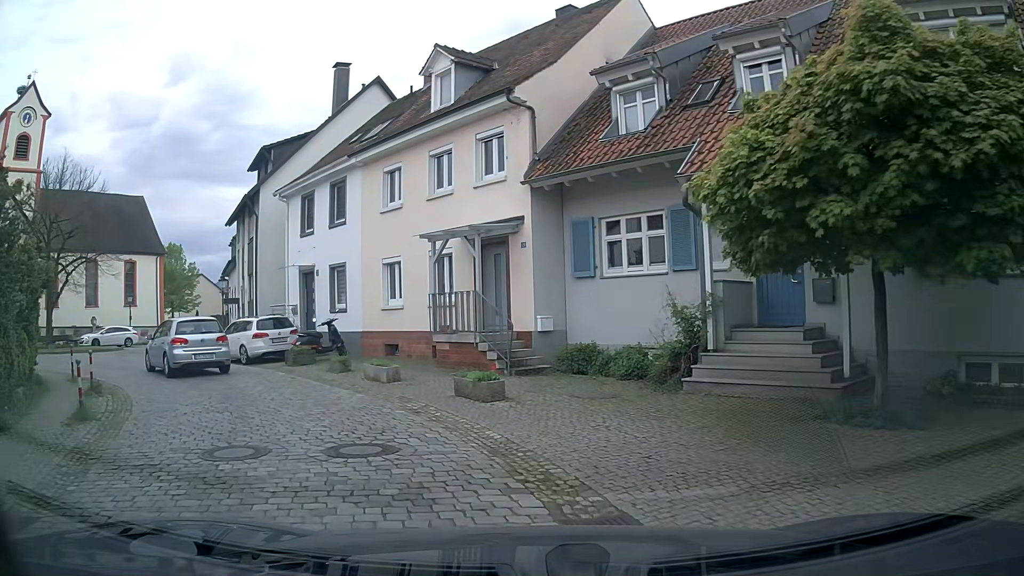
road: residential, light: Day
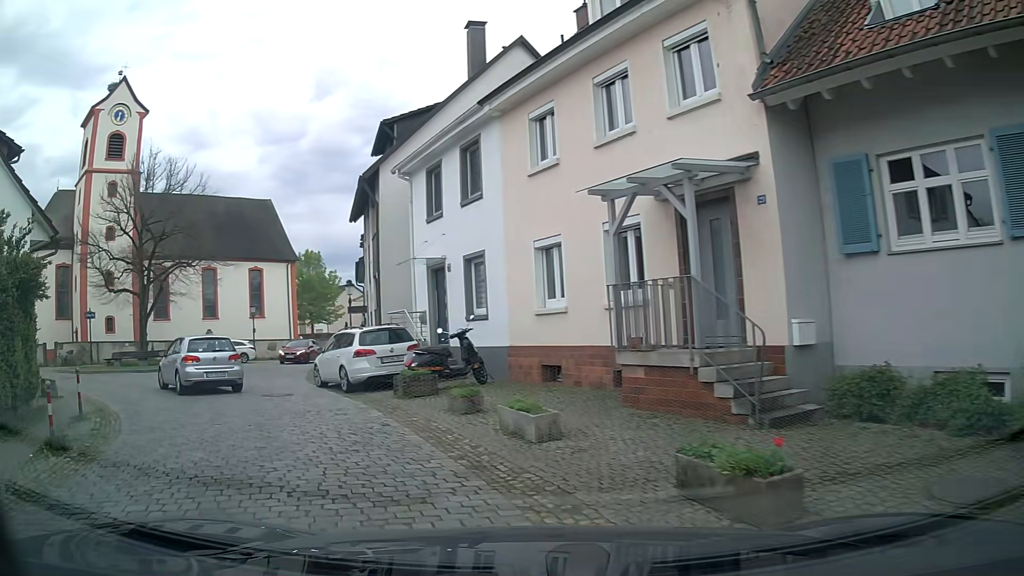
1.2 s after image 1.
(-0.5, +6.0) m; -11°
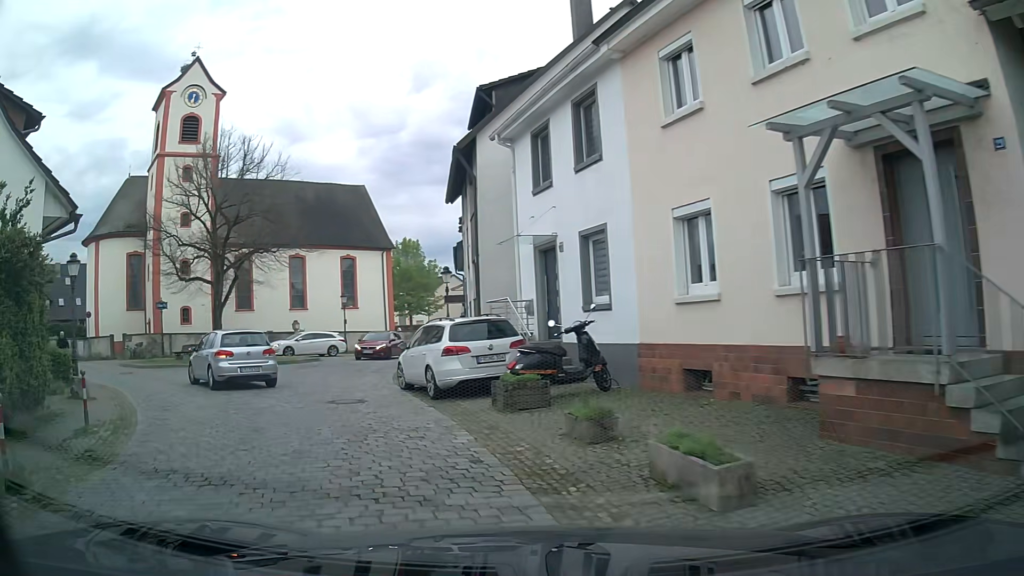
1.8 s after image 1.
(-0.4, +3.0) m; -11°
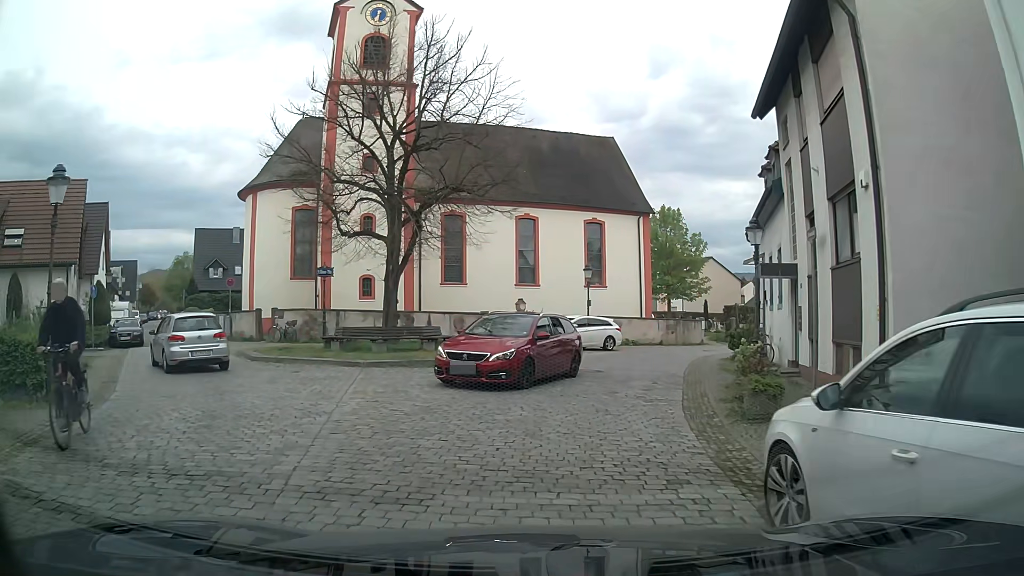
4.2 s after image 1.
(-2.6, +10.7) m; -22°
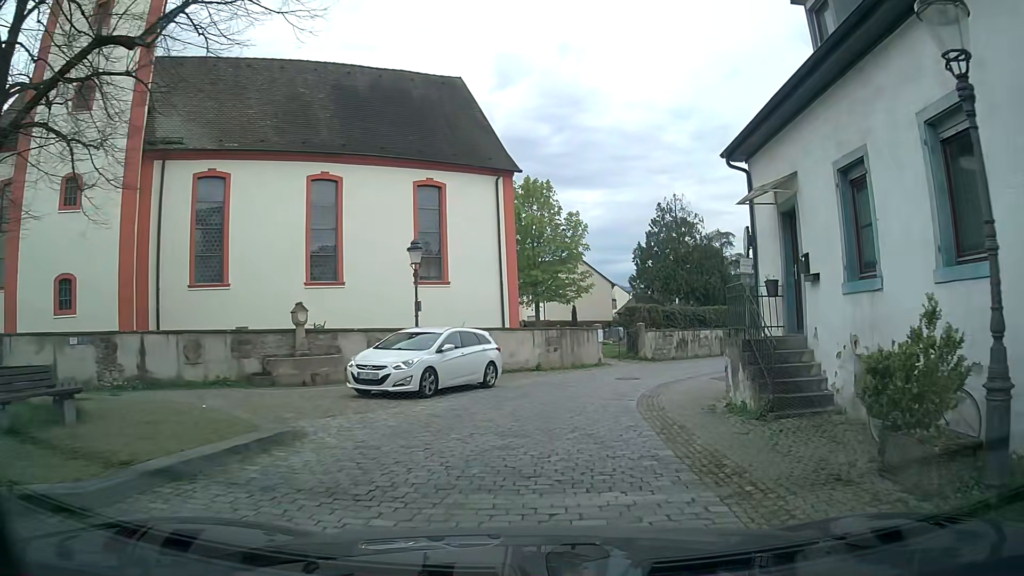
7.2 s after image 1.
(+1.5, +13.8) m; +14°
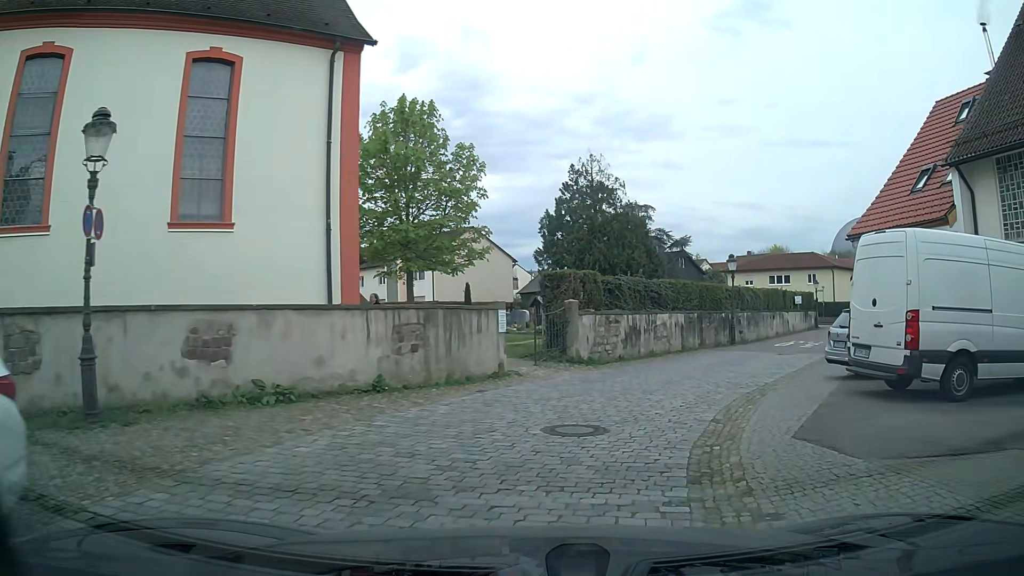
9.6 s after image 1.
(+0.6, +11.7) m; +8°
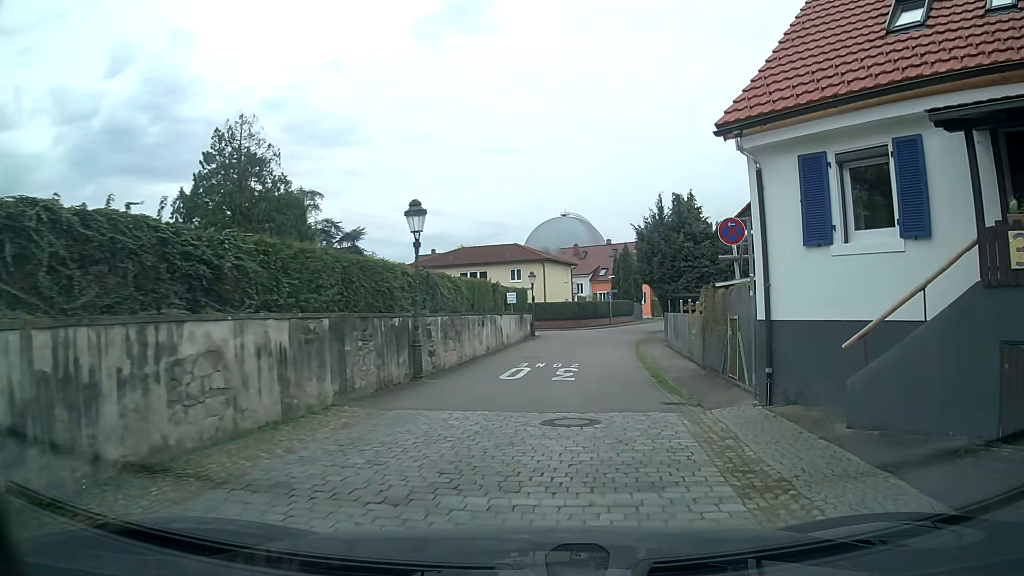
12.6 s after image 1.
(+3.5, +14.5) m; +28°
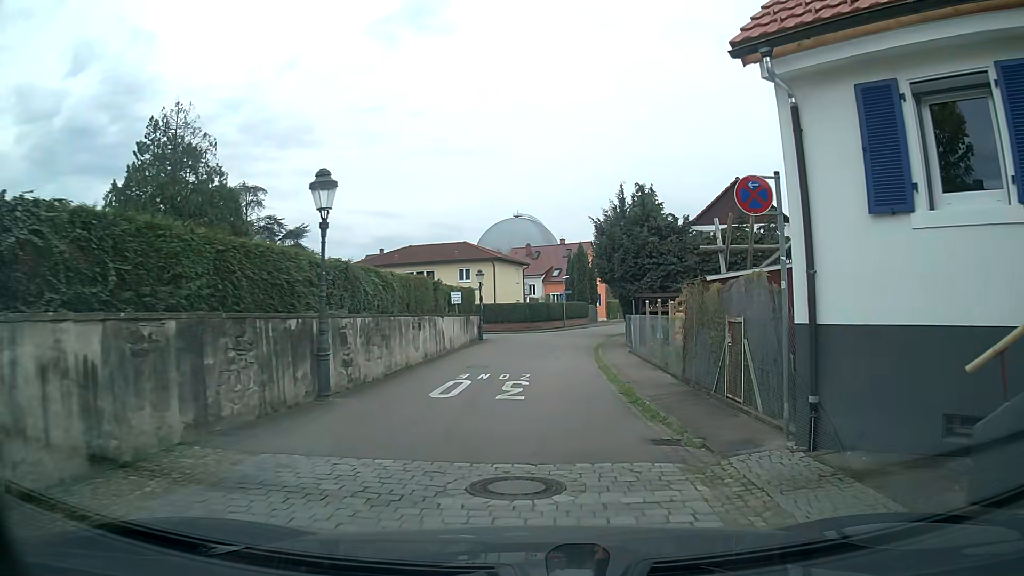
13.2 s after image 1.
(0.0, +3.3) m; +3°
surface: asphalt
